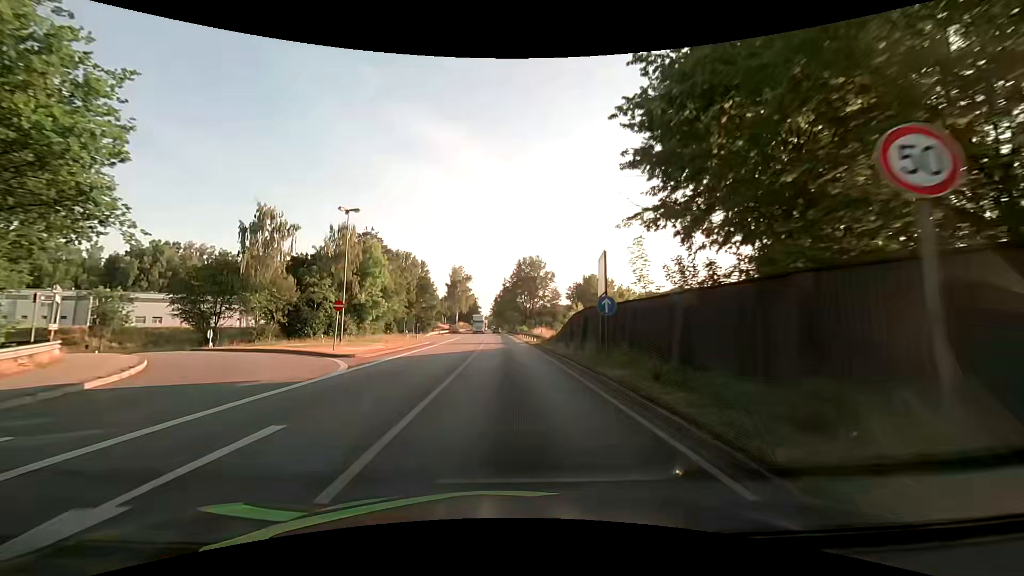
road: primary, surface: asphalt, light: Day
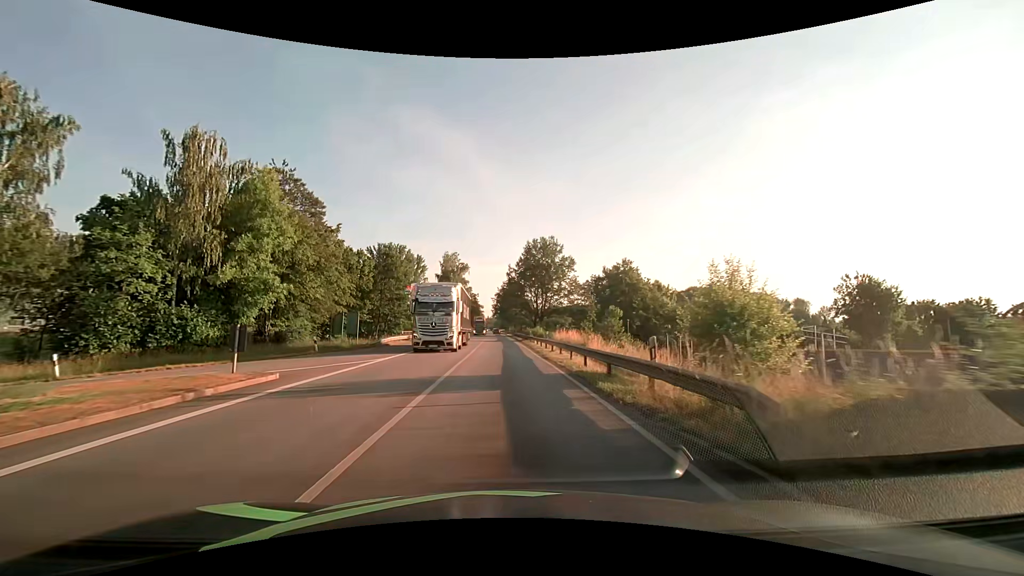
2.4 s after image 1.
(-0.2, +29.9) m; -1°
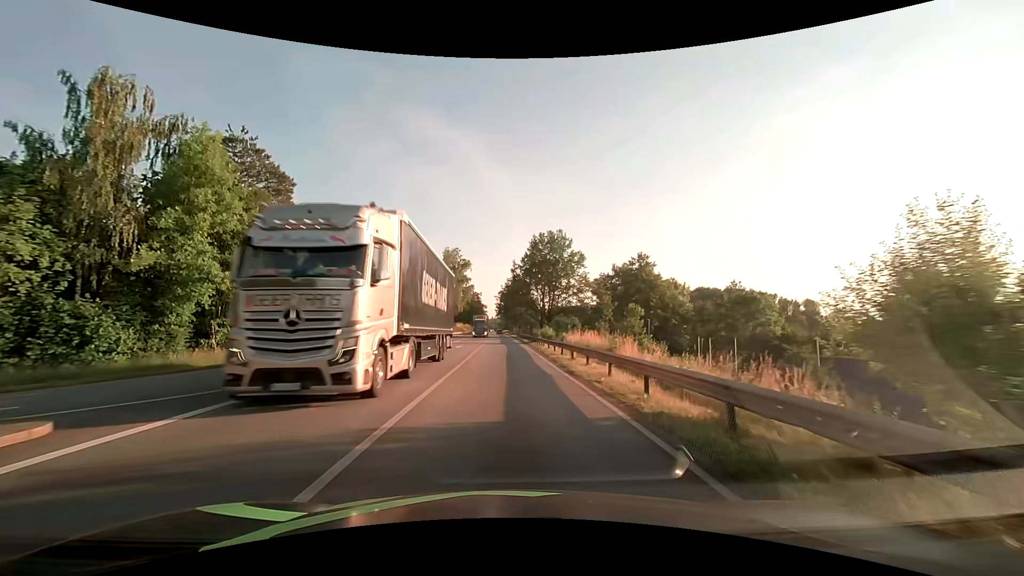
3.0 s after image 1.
(0.0, +7.5) m; 0°
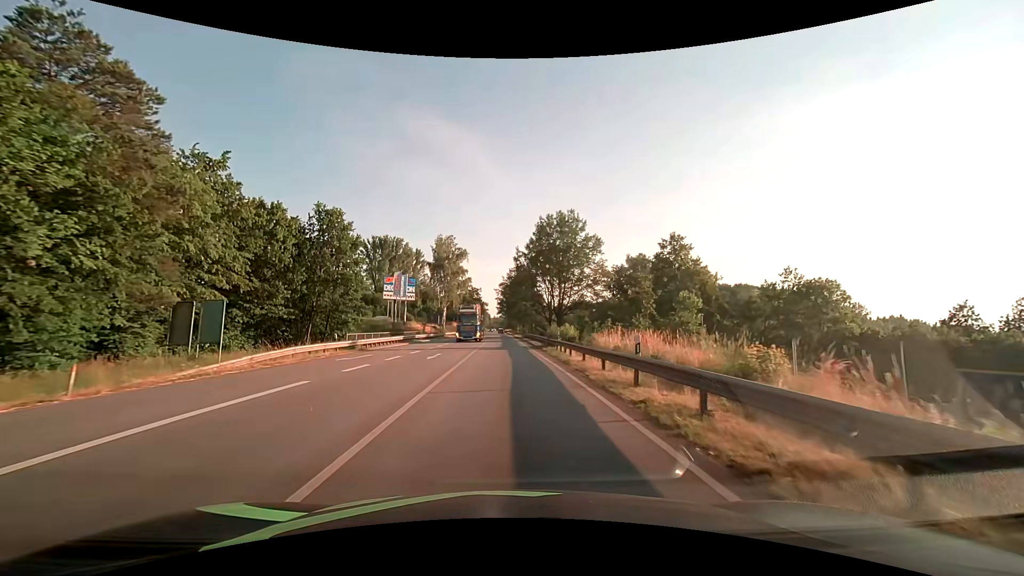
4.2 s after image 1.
(-0.1, +14.9) m; 0°
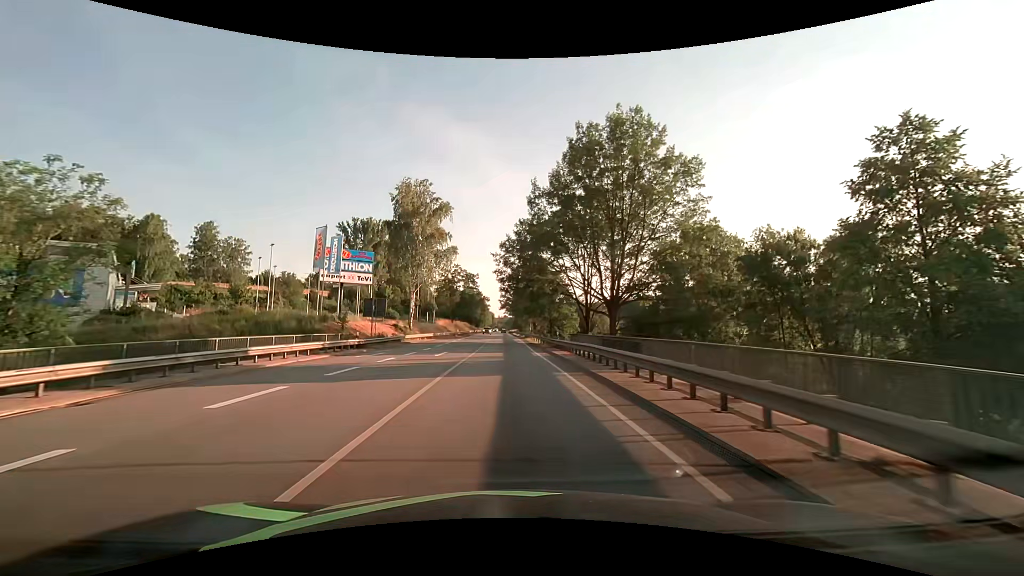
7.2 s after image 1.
(-0.3, +37.5) m; -1°
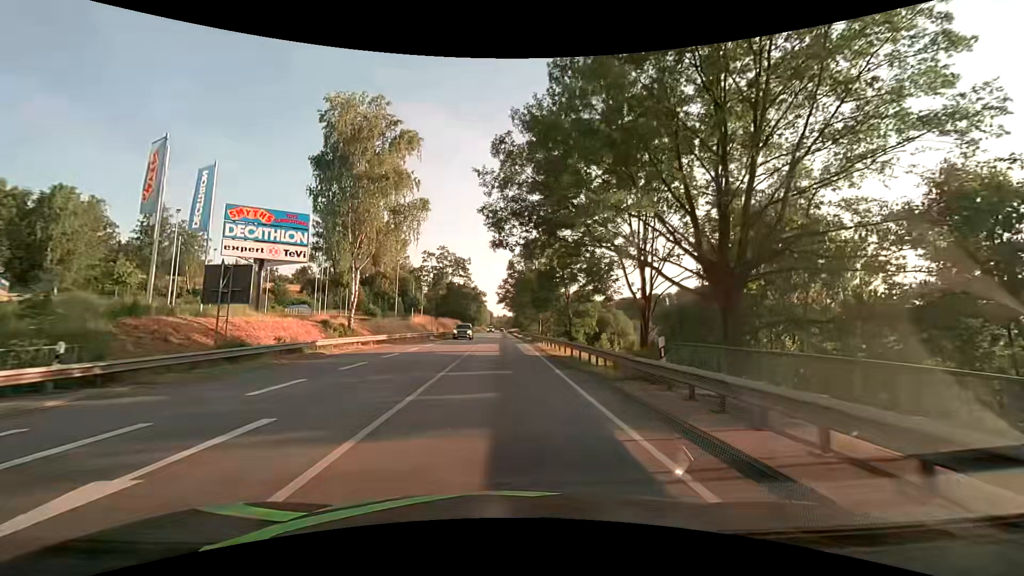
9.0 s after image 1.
(+0.1, +22.5) m; 0°
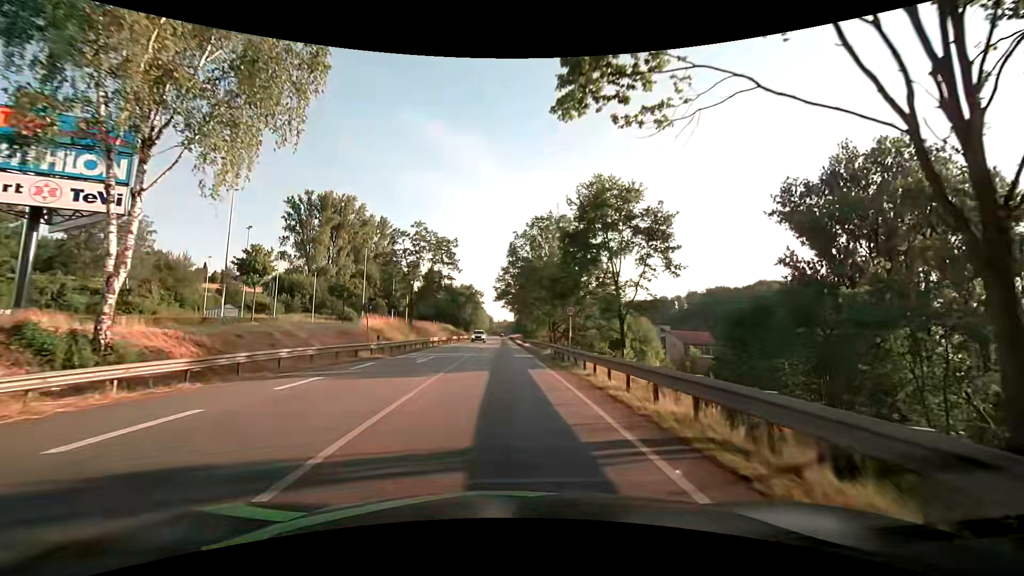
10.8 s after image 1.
(0.0, +22.6) m; 0°
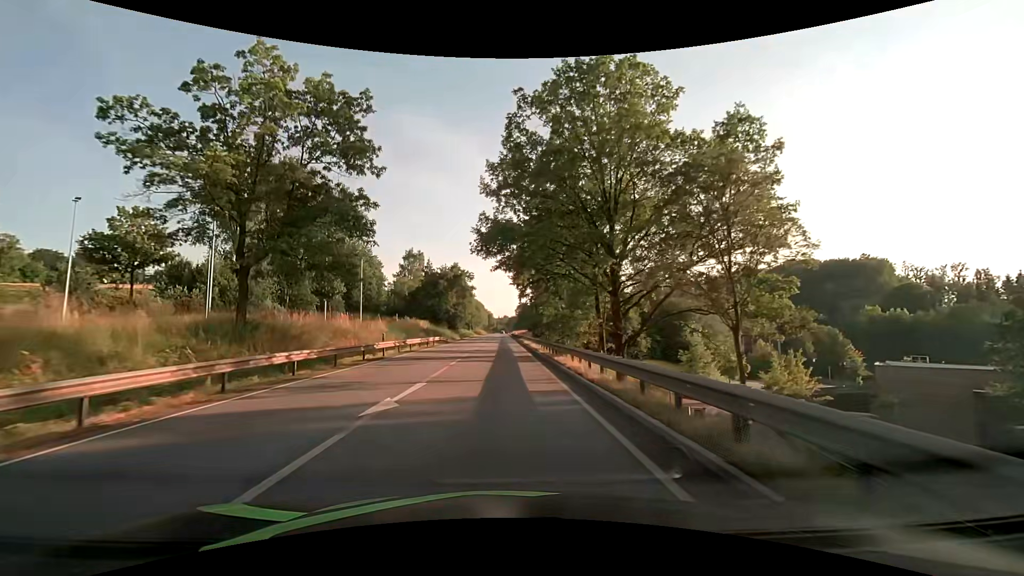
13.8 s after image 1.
(0.0, +38.3) m; 0°
(0, +10) (0, +20) (0, +30) (0, +40) (-1, +50) (-1, +60) (-1, +70) (-1, +80) (-1, +90) (-1, +100) m
